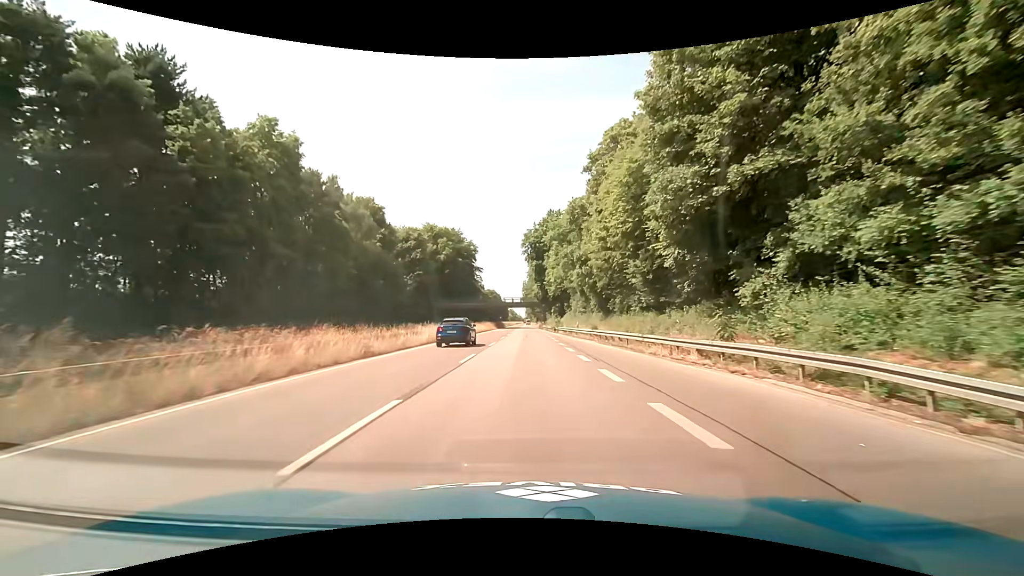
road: trunk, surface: asphalt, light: Day
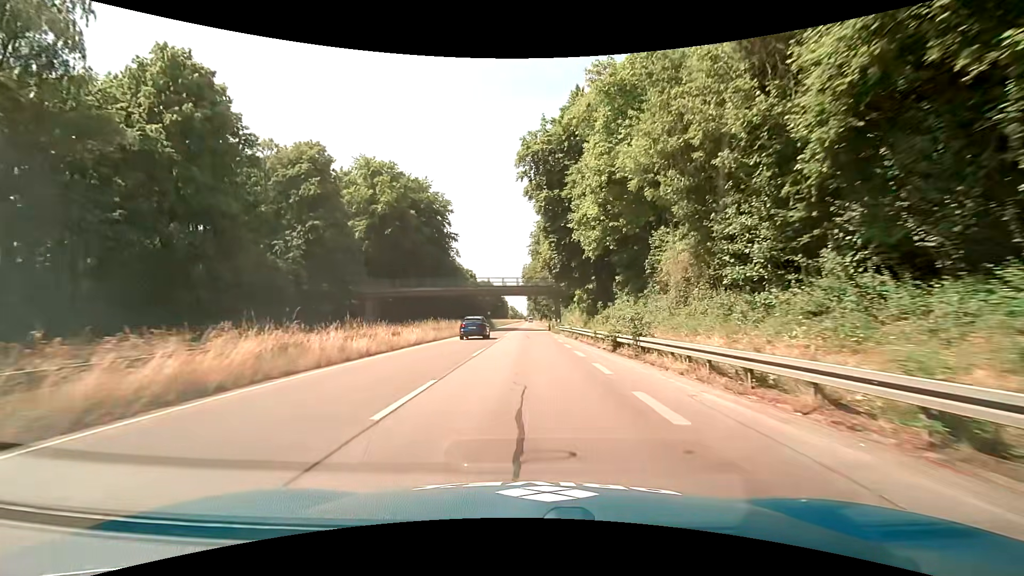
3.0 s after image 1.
(-0.3, +45.9) m; 0°
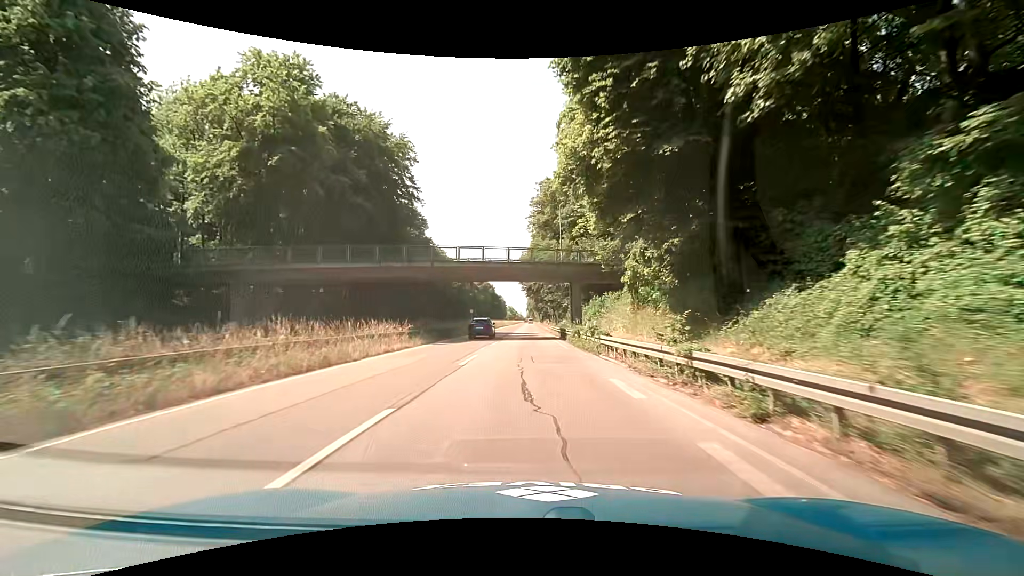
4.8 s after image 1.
(-0.3, +27.6) m; 0°
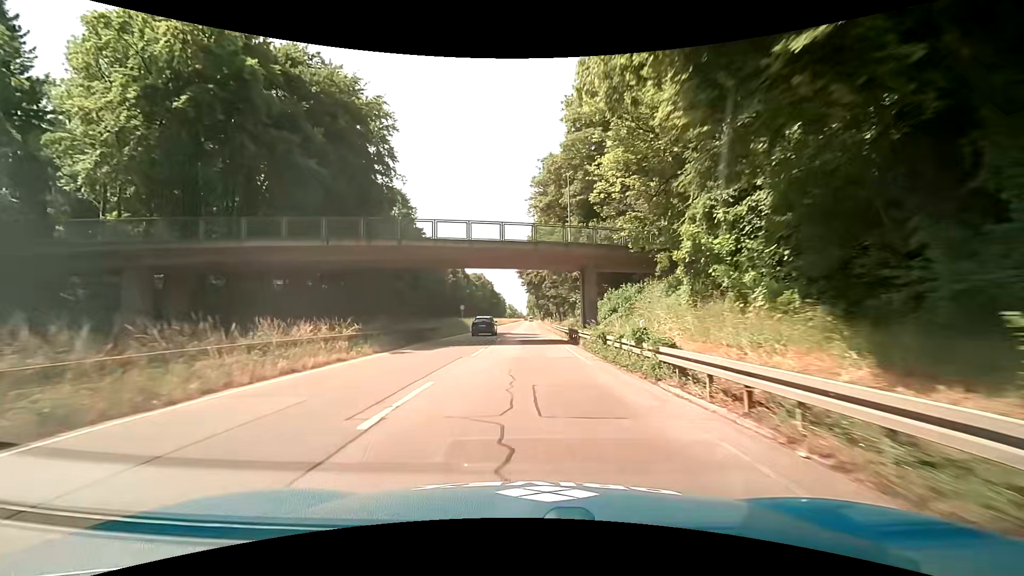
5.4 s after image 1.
(-0.1, +9.2) m; -1°
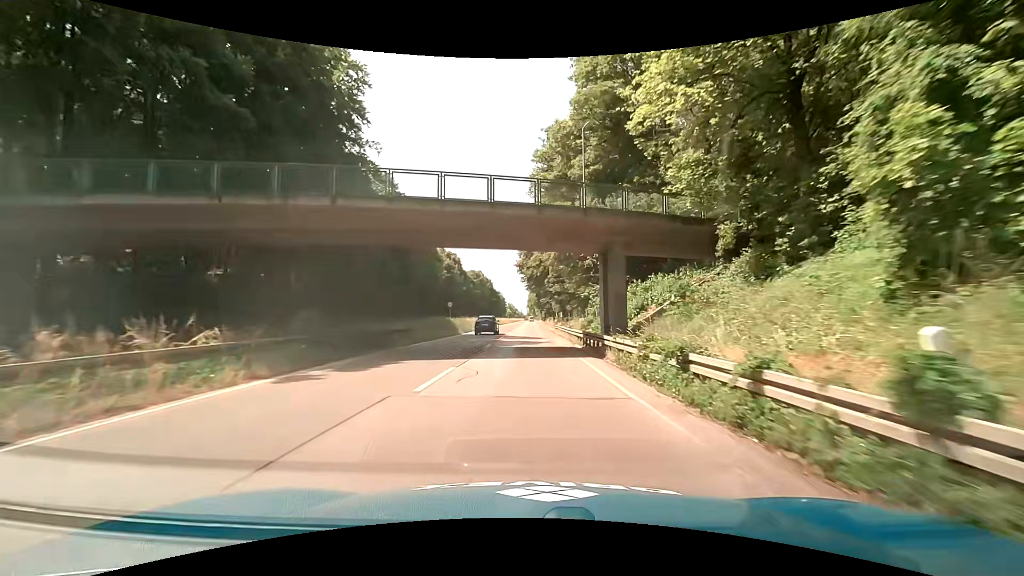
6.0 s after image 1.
(+0.1, +9.2) m; +2°
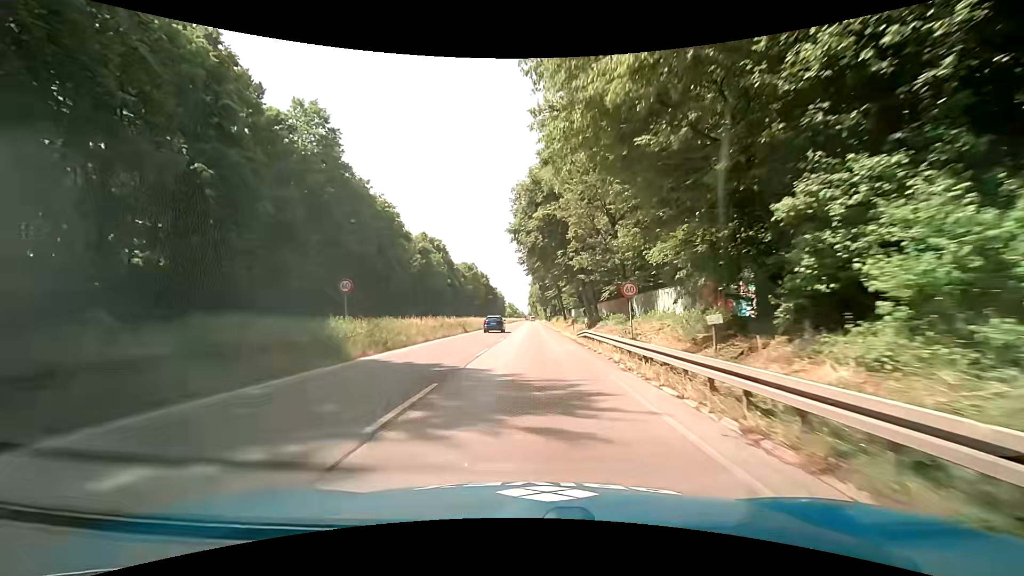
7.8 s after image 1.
(-0.5, +27.5) m; -1°
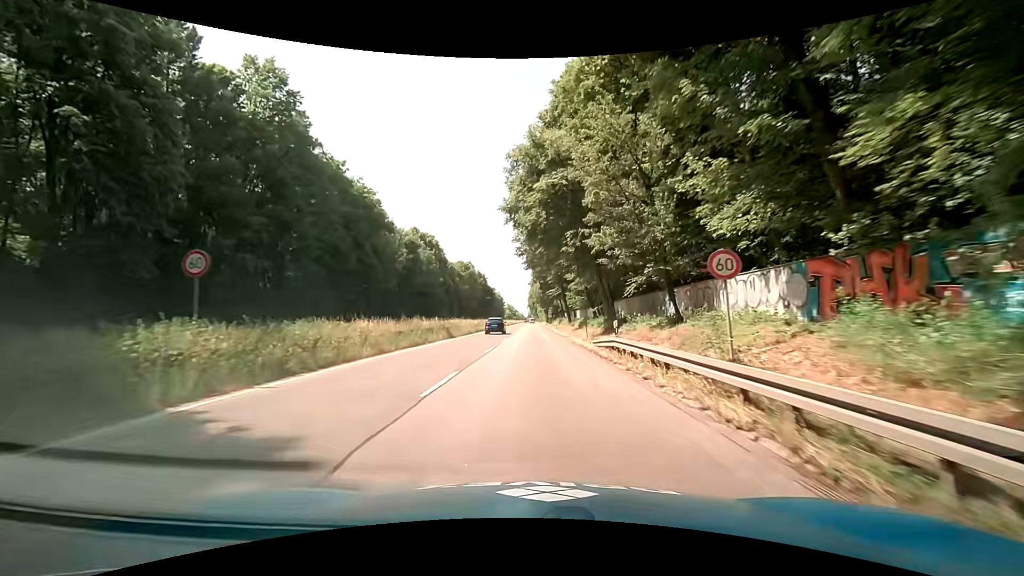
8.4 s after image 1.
(-0.1, +9.2) m; +1°
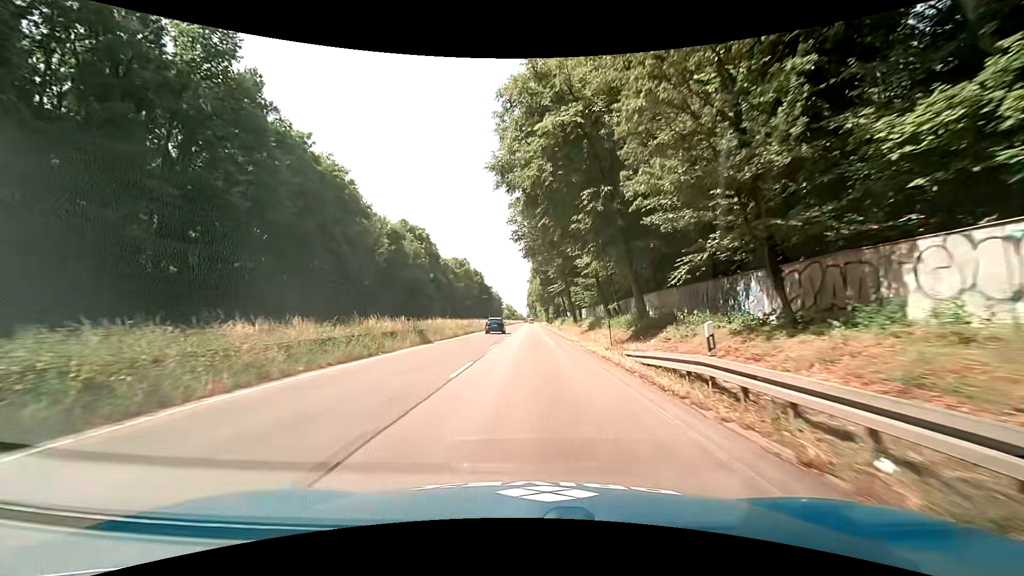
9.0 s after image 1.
(-0.1, +9.2) m; -1°
(0, +10) (0, +20) (0, +30) (0, +40) (0, +50) (+1, +60) (+1, +70) (+1, +80) (+1, +90) (+1, +100) m
